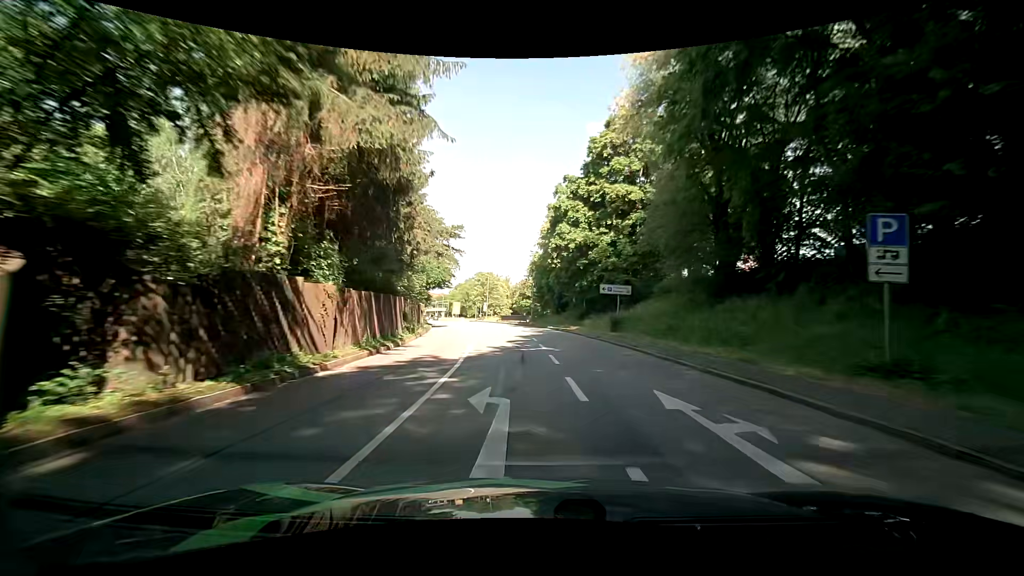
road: primary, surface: asphalt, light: Day
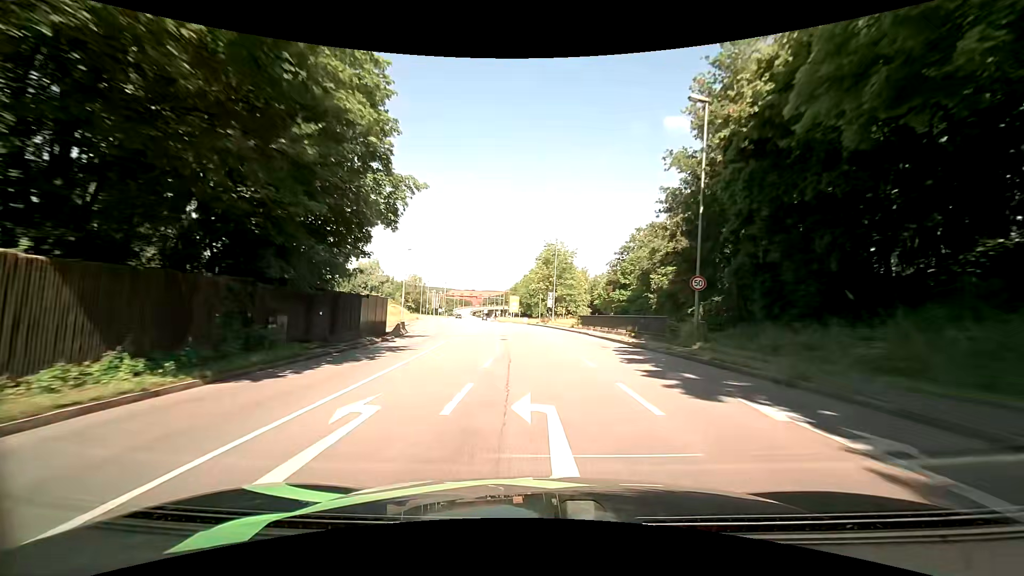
(-3.9, +48.5) m; -9°
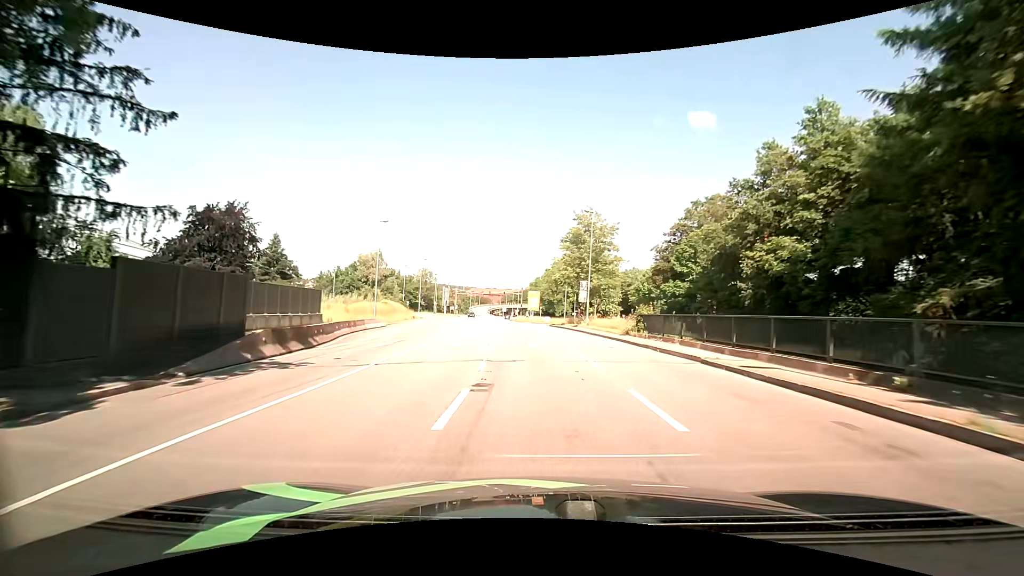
(-0.3, +18.9) m; -2°
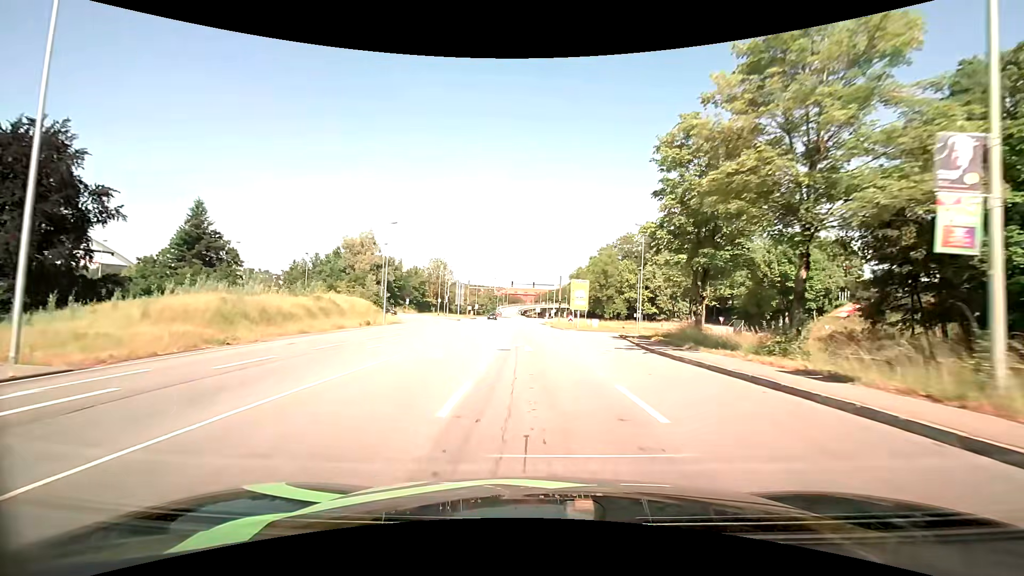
(-1.4, +35.3) m; -4°
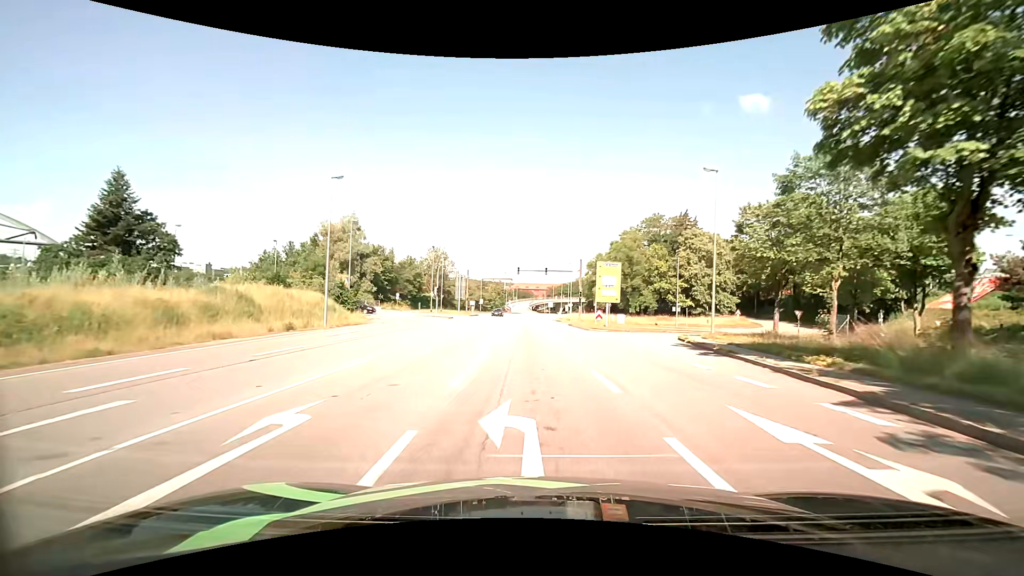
(-0.2, +15.8) m; -1°
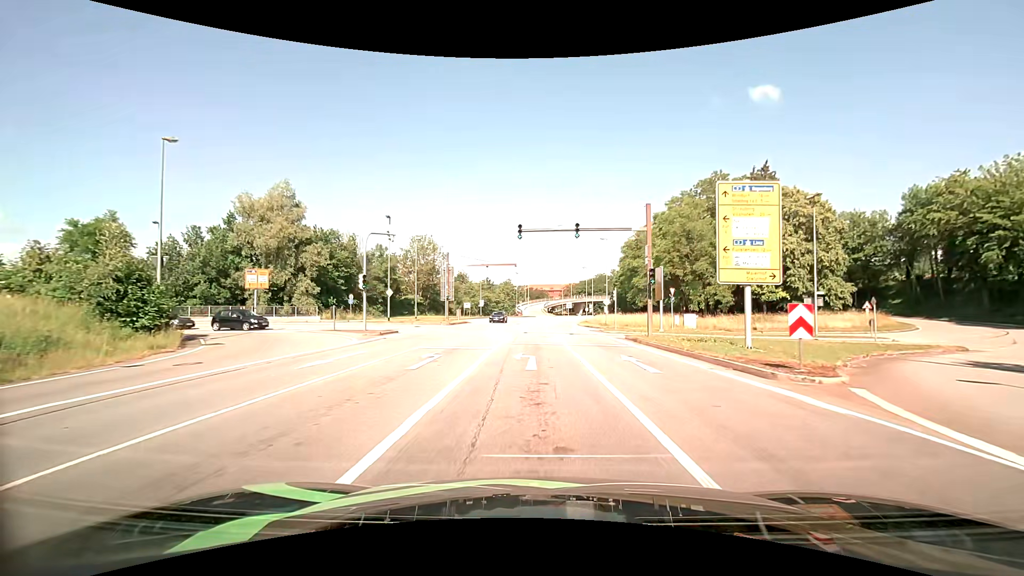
(-0.6, +28.2) m; -2°
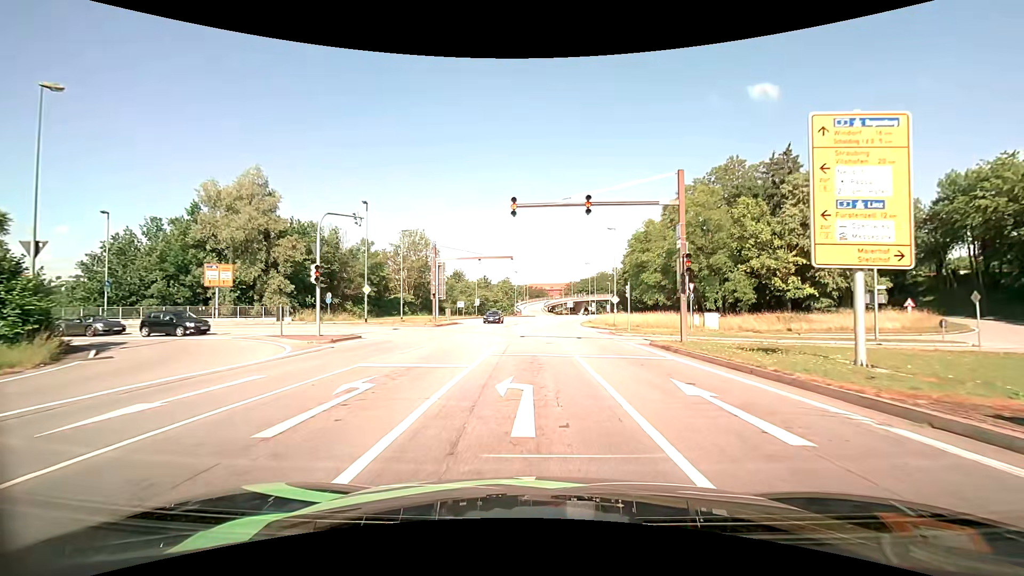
(0.0, +6.2) m; 0°
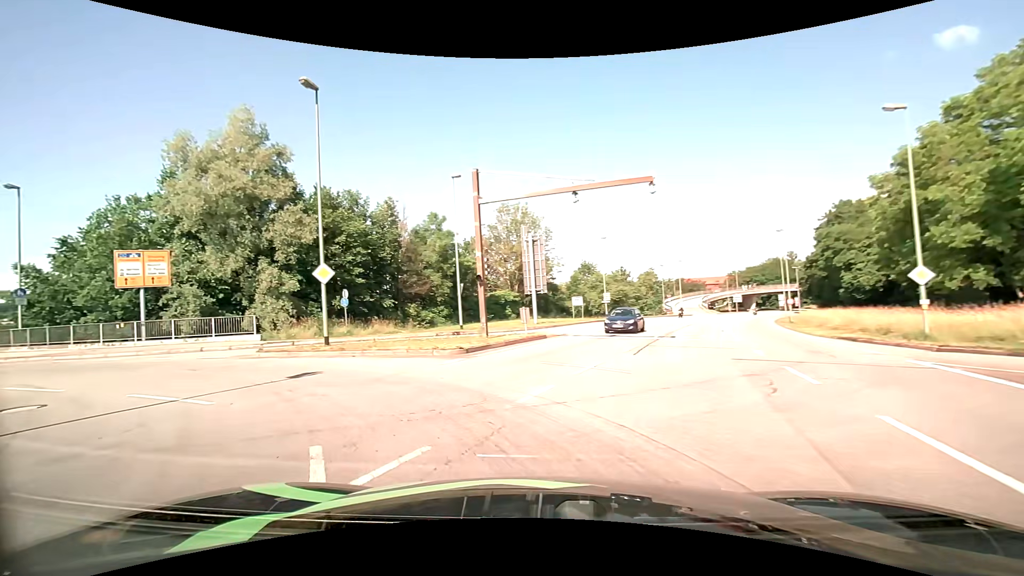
(-0.8, +24.9) m; -16°
(-3, +9) (-11, +15) (-20, +19) (-30, +23) (-39, +27) (-48, +31) (-57, +35) (-66, +40) (-75, +45) (-84, +49) m
